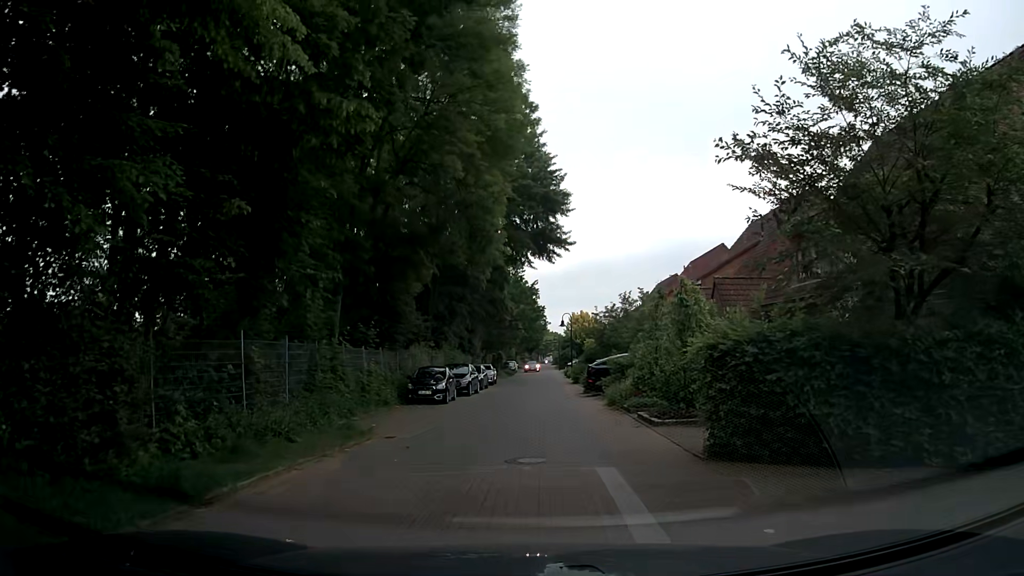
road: residential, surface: paving_stones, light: Day
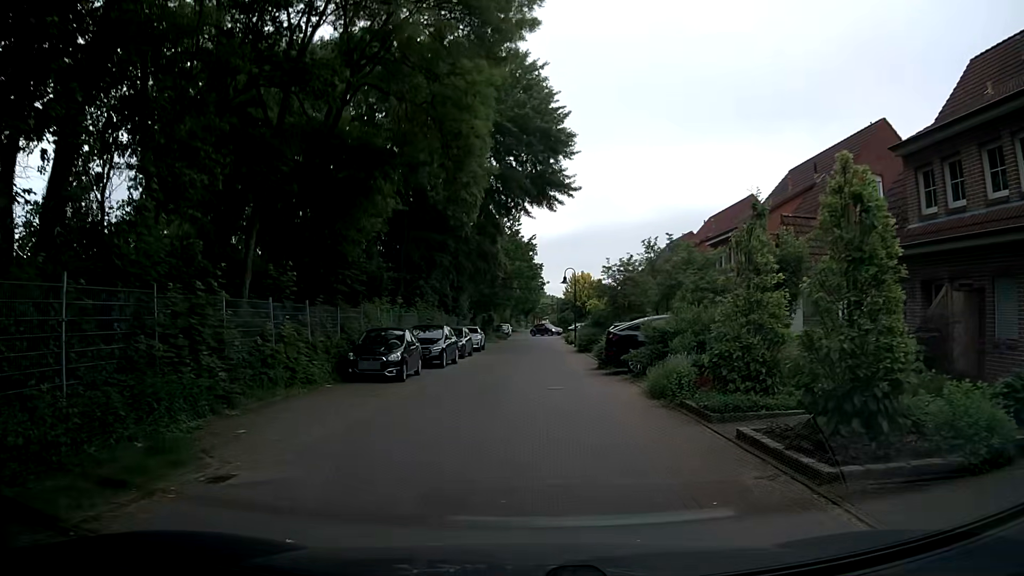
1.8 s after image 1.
(-0.1, +8.3) m; -2°
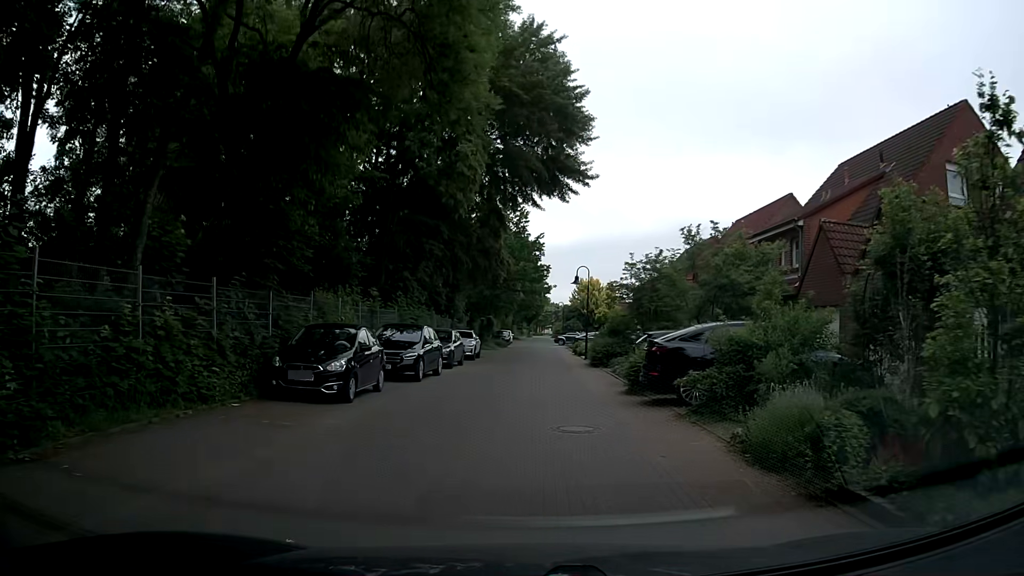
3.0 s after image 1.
(0.0, +6.1) m; +1°
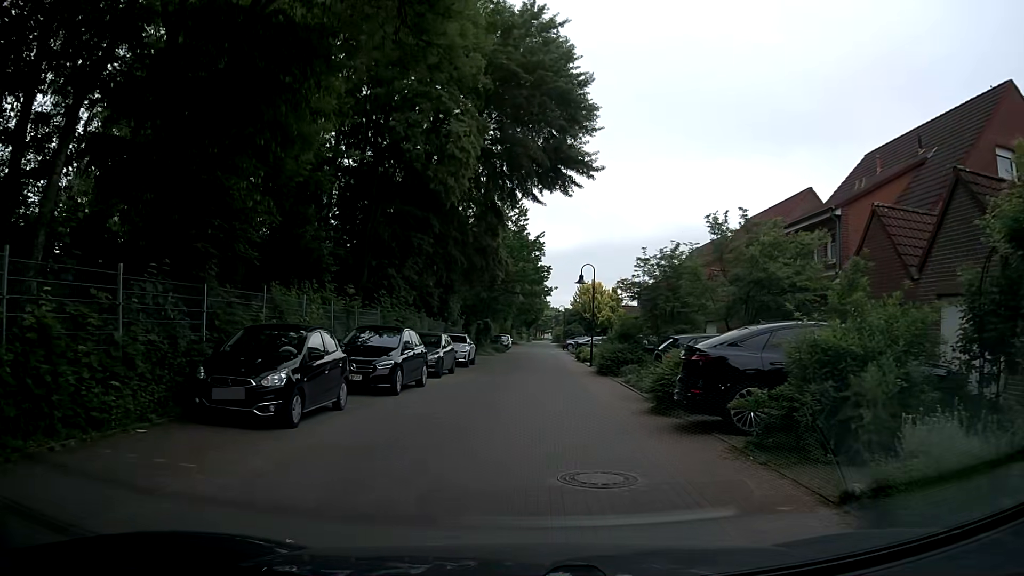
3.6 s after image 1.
(0.0, +3.2) m; +1°
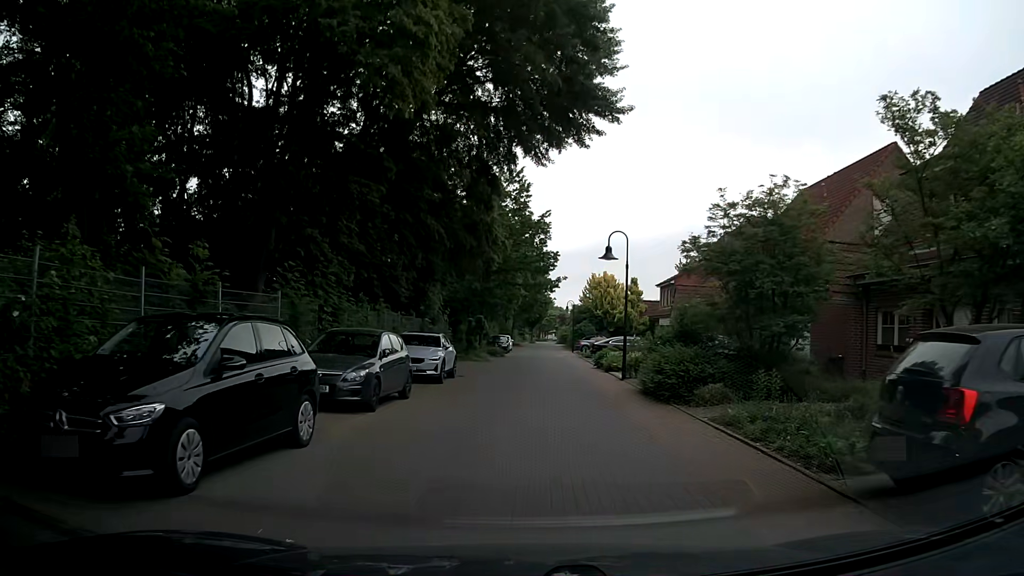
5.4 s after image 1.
(0.0, +10.2) m; -1°
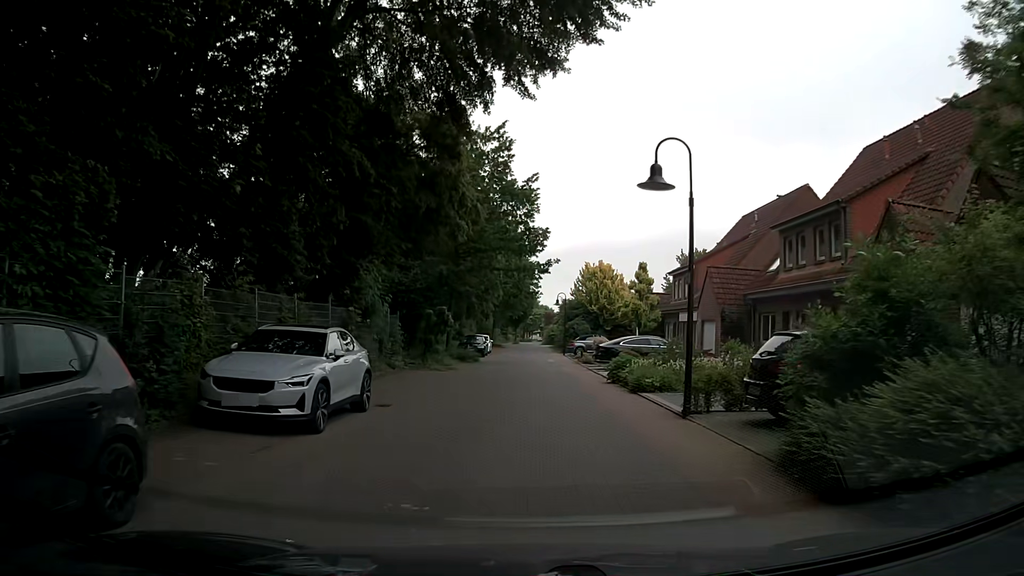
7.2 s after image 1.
(+0.4, +10.8) m; +2°
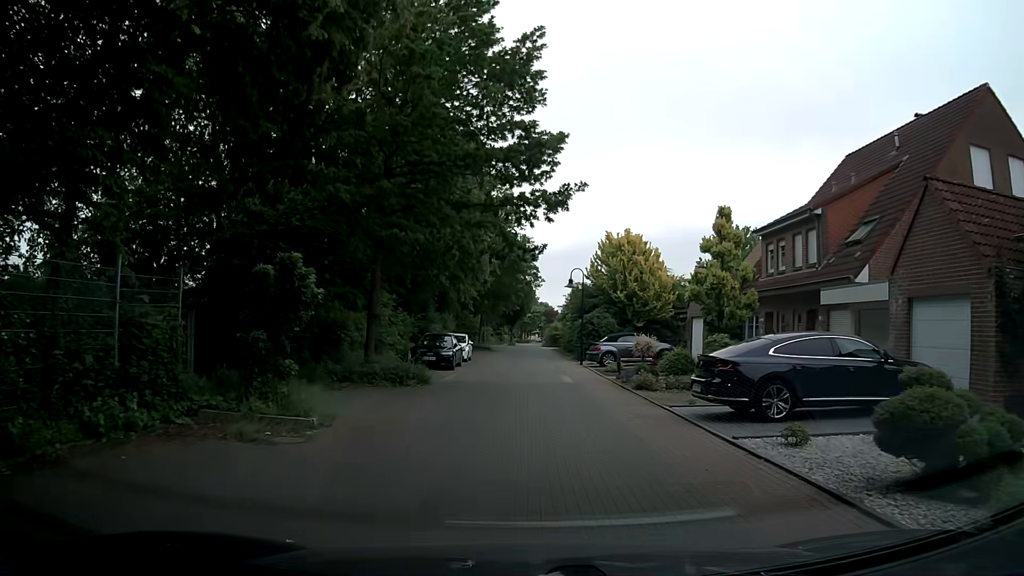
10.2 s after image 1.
(+0.1, +18.3) m; +1°
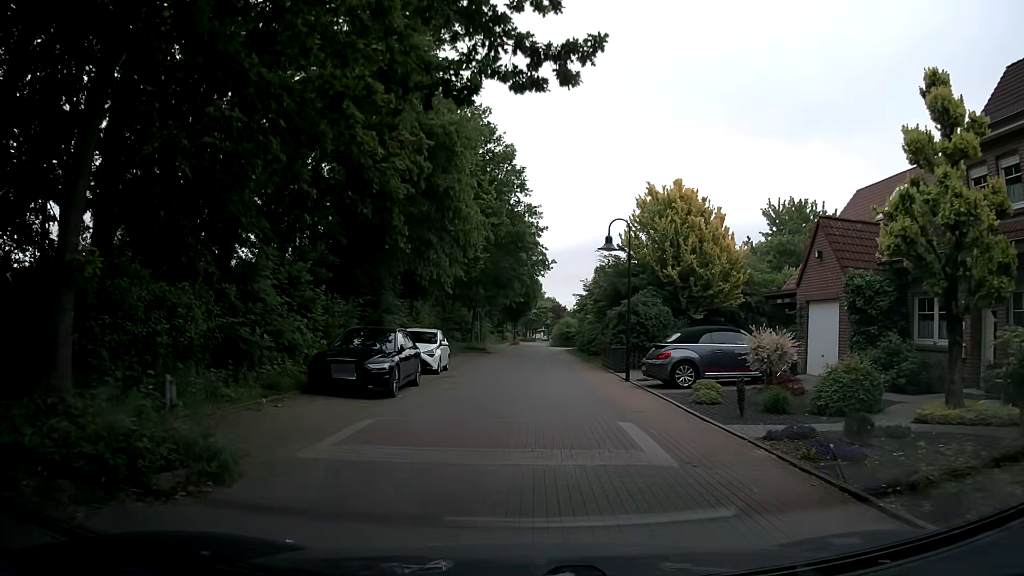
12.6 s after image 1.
(-0.3, +13.7) m; -1°
(0, +10) (0, +20) (0, +30) (0, +40) (0, +50) (0, +60) (0, +70) (-1, +80) (-1, +90) (-1, +100) m
